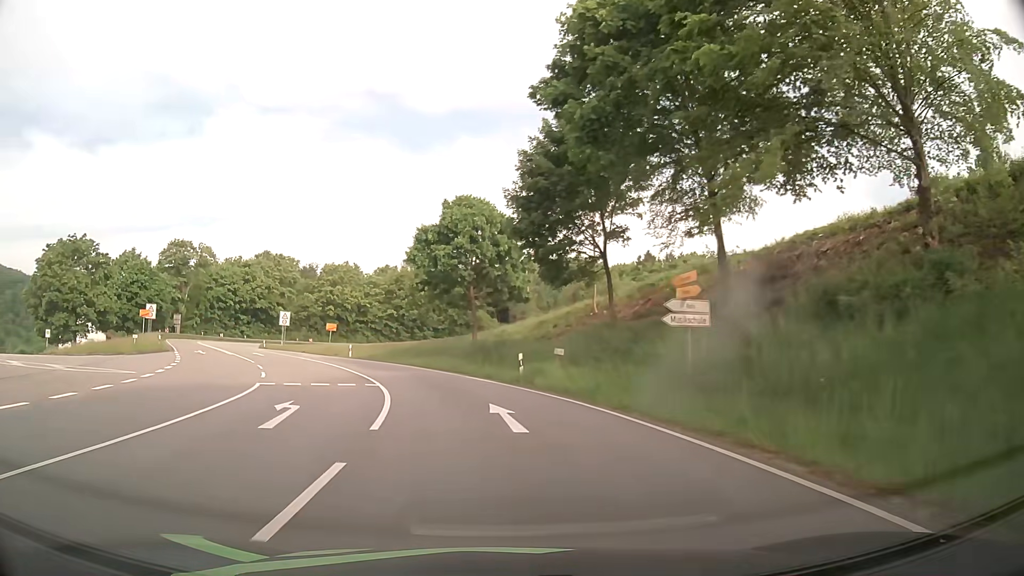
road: primary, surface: asphalt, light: Day
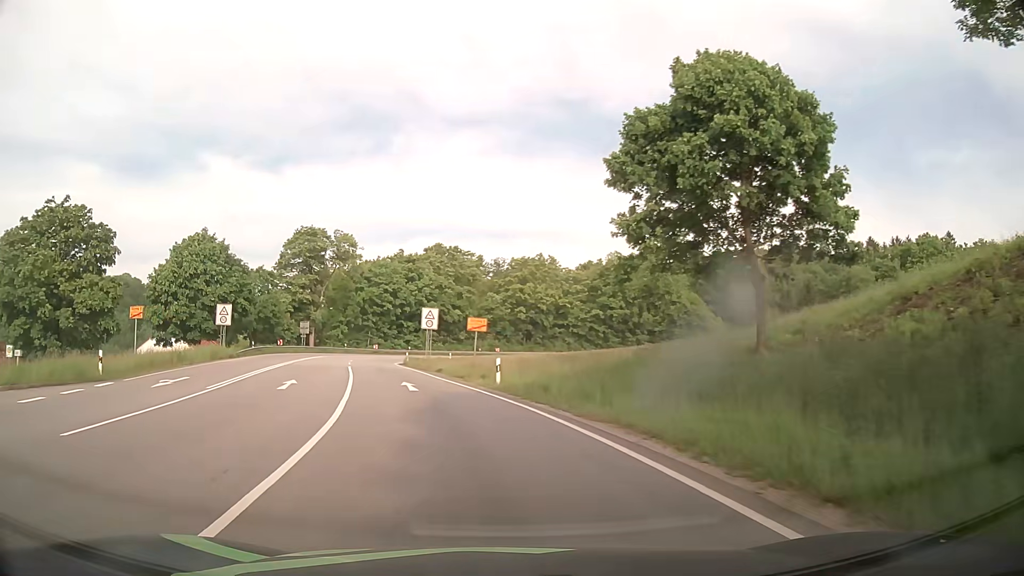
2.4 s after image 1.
(-4.0, +28.0) m; -18°
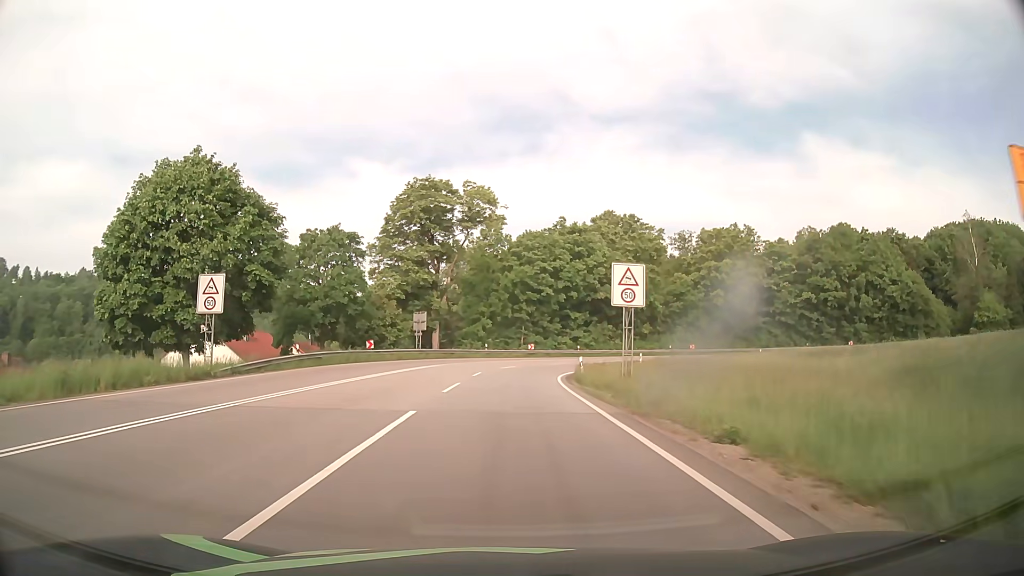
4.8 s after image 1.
(-4.1, +28.2) m; -14°
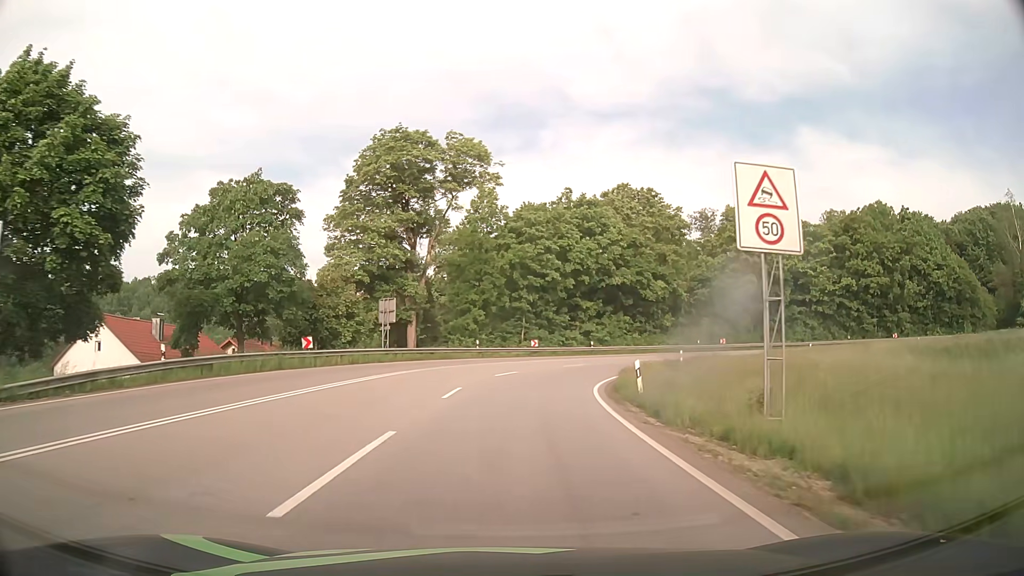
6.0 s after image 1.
(-0.1, +14.4) m; 0°
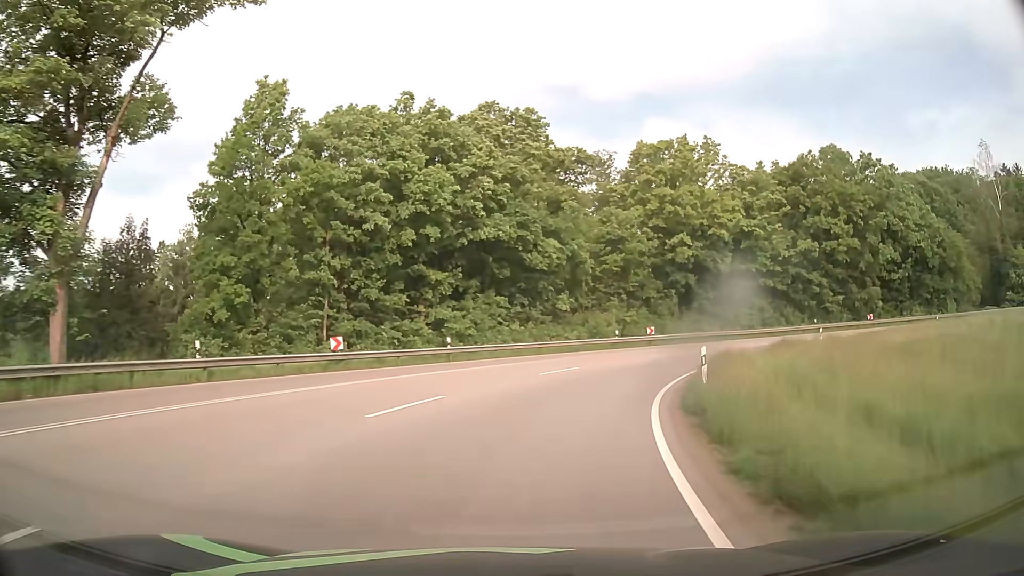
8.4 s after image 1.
(+2.5, +28.1) m; +13°
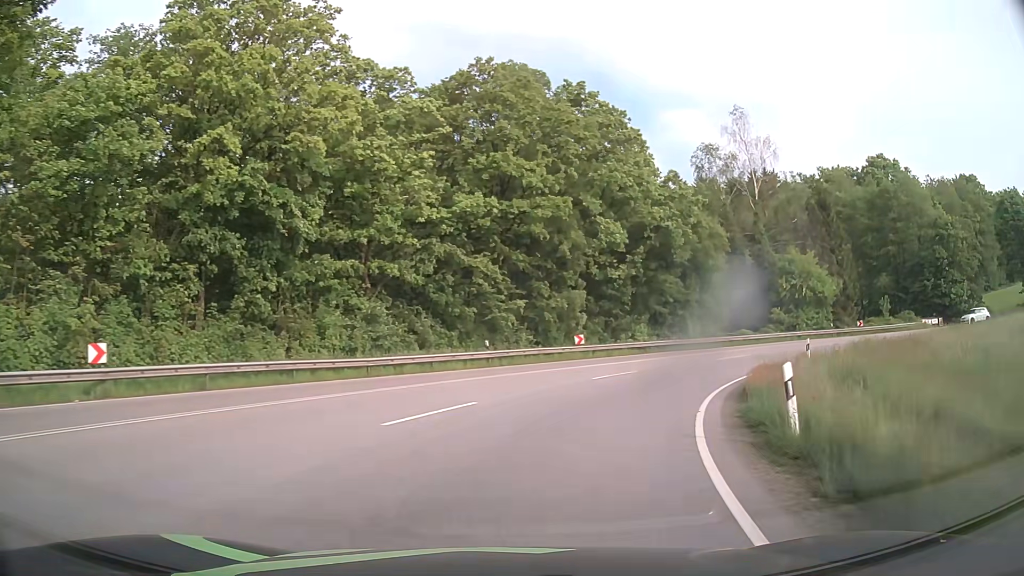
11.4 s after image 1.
(+9.4, +31.5) m; +36°
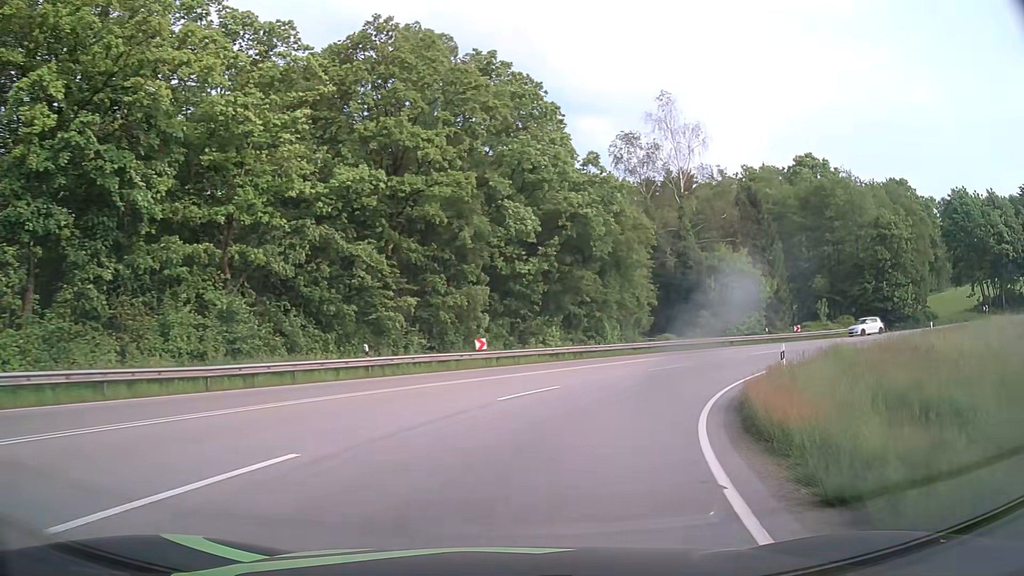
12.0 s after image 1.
(+0.5, +6.4) m; +8°
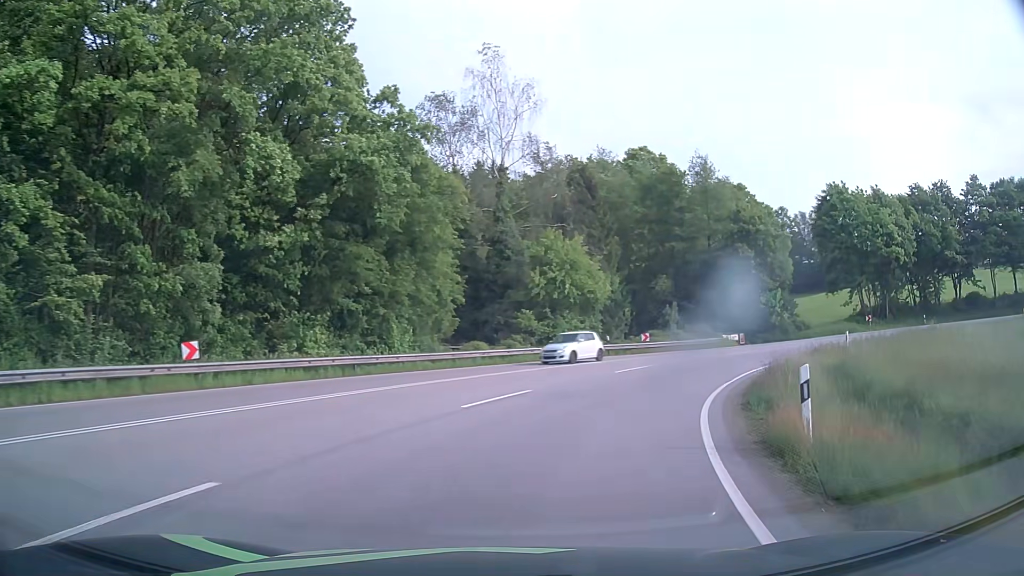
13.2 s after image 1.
(+1.9, +12.4) m; +18°
(+1, +10) (+4, +19) (+10, +28) (+17, +35) (+25, +40) (+34, +44) (+44, +45) (+54, +45) (+64, +42) (+73, +38) m
